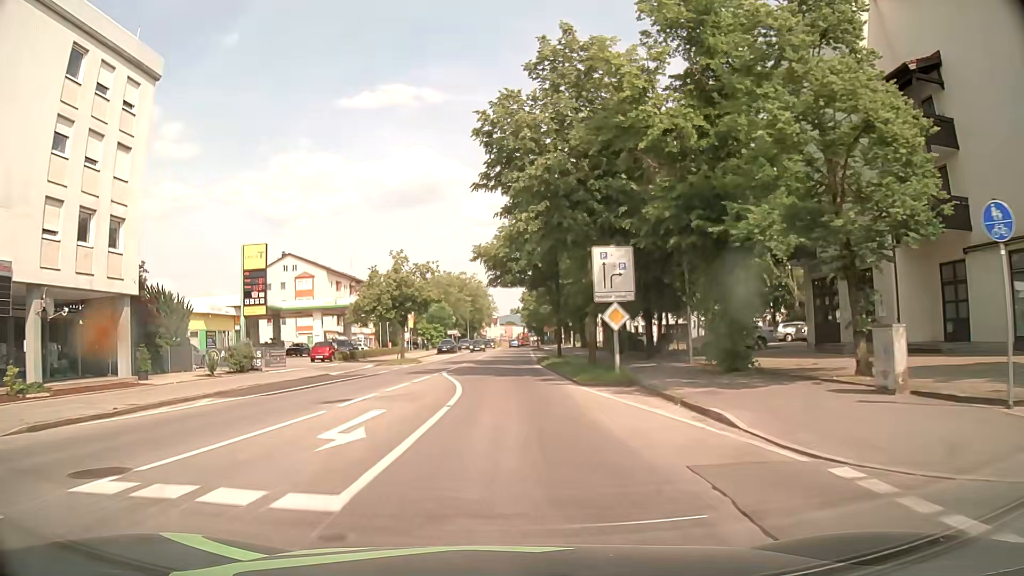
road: secondary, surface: asphalt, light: Day
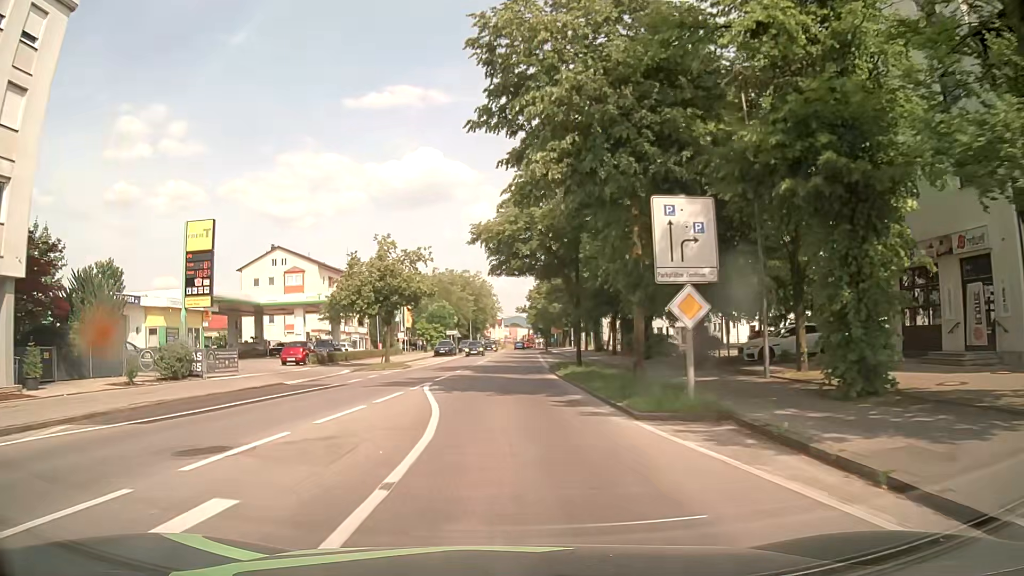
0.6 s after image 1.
(0.0, +7.6) m; 0°
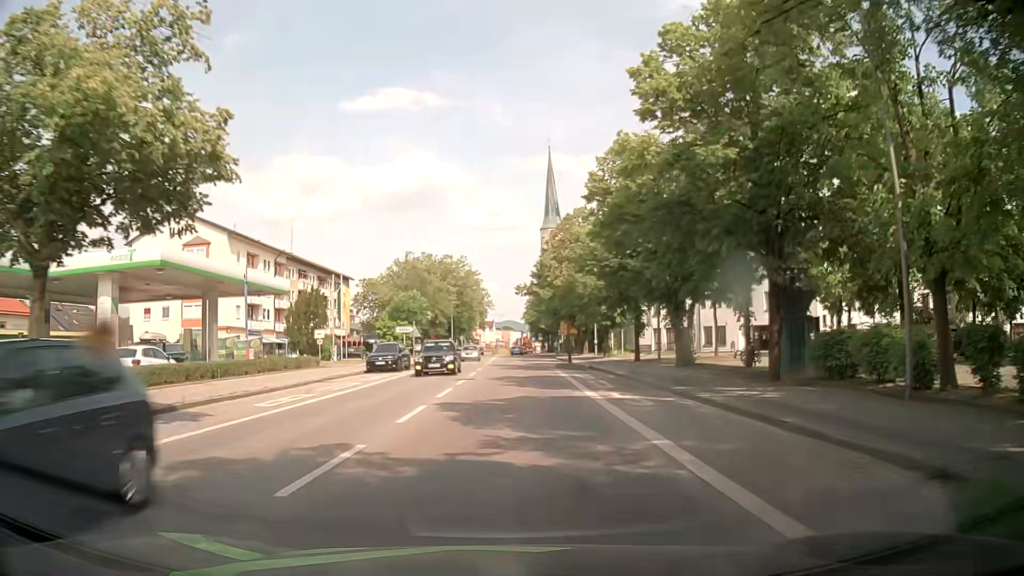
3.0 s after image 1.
(-0.1, +30.3) m; +1°
(0, +10) (0, +20) (0, +30) (+1, +40) (+1, +50) (+1, +60) (+1, +70) (+1, +80) (+1, +90) (+1, +100) m
